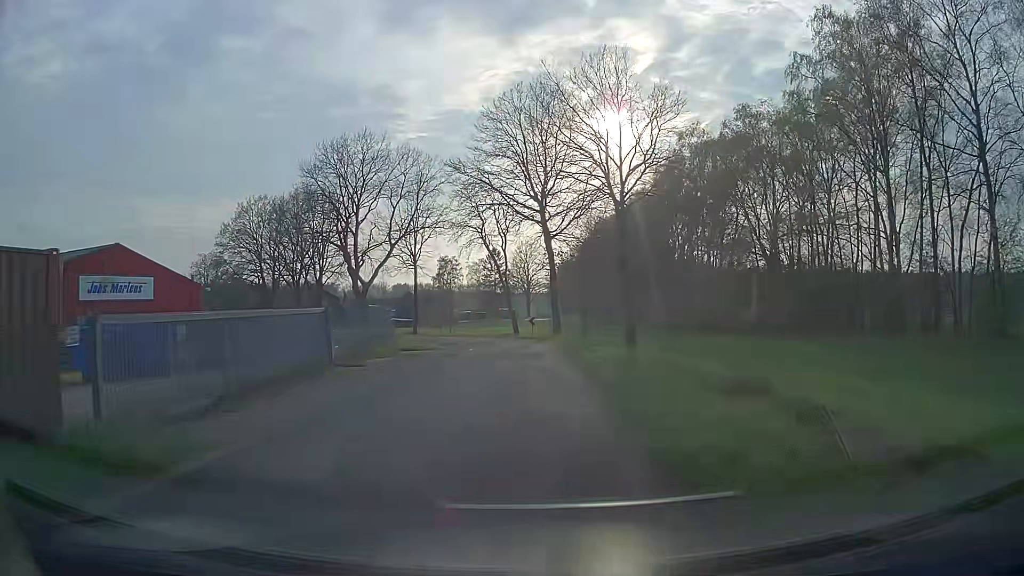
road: unclassified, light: Day
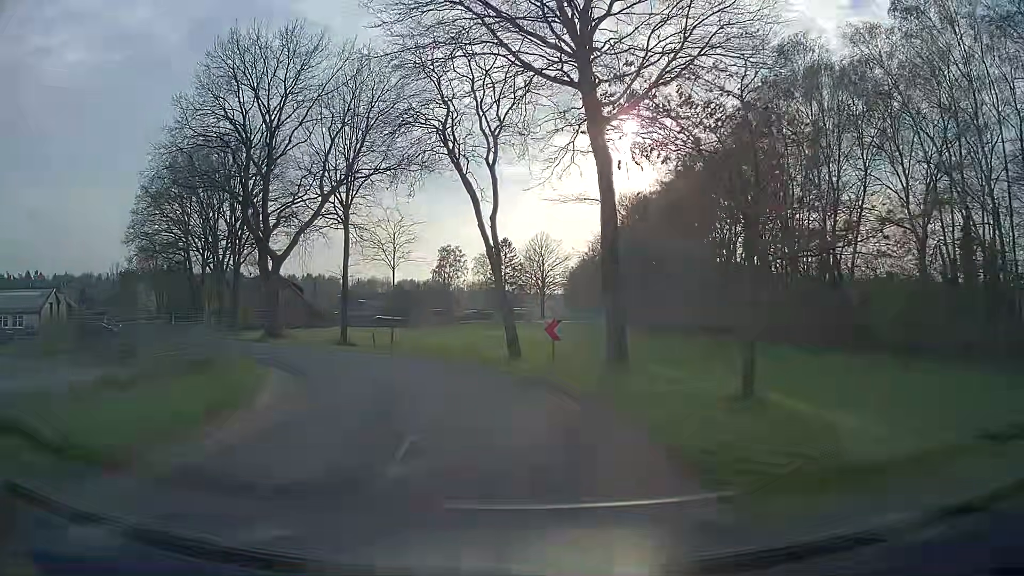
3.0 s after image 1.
(-0.1, +26.9) m; -1°
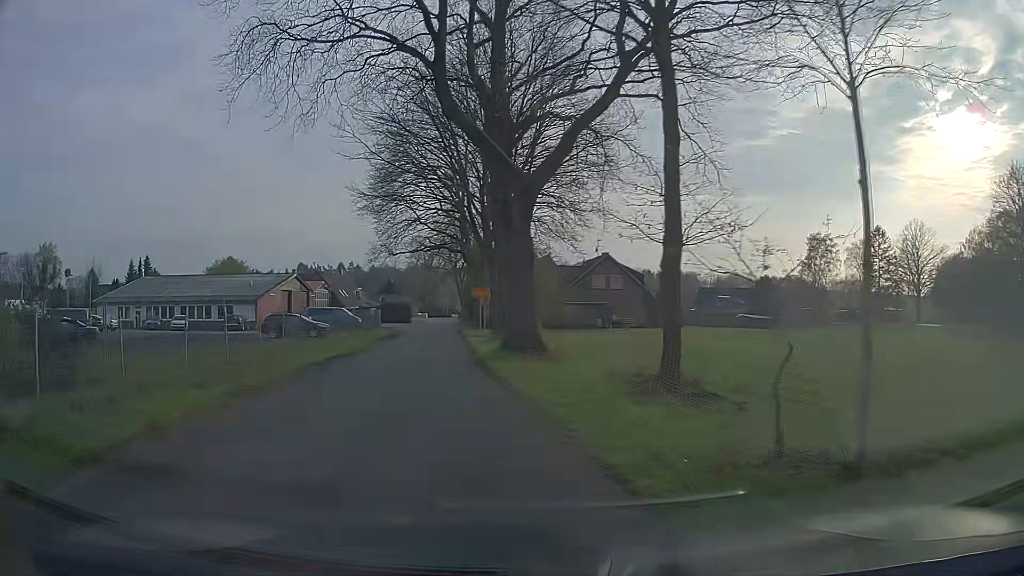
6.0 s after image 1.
(-4.5, +22.8) m; -29°
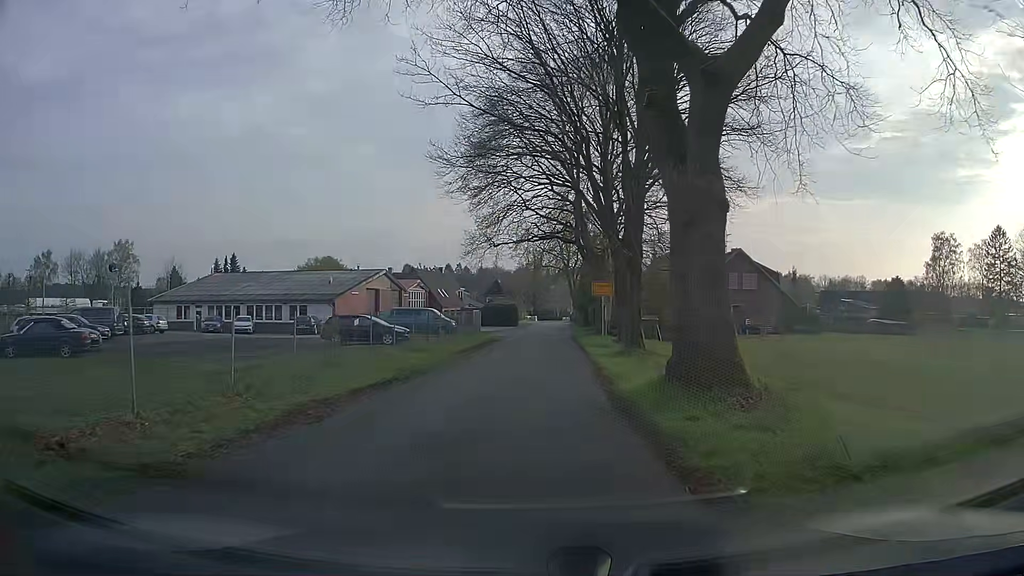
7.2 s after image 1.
(-1.1, +9.0) m; -11°
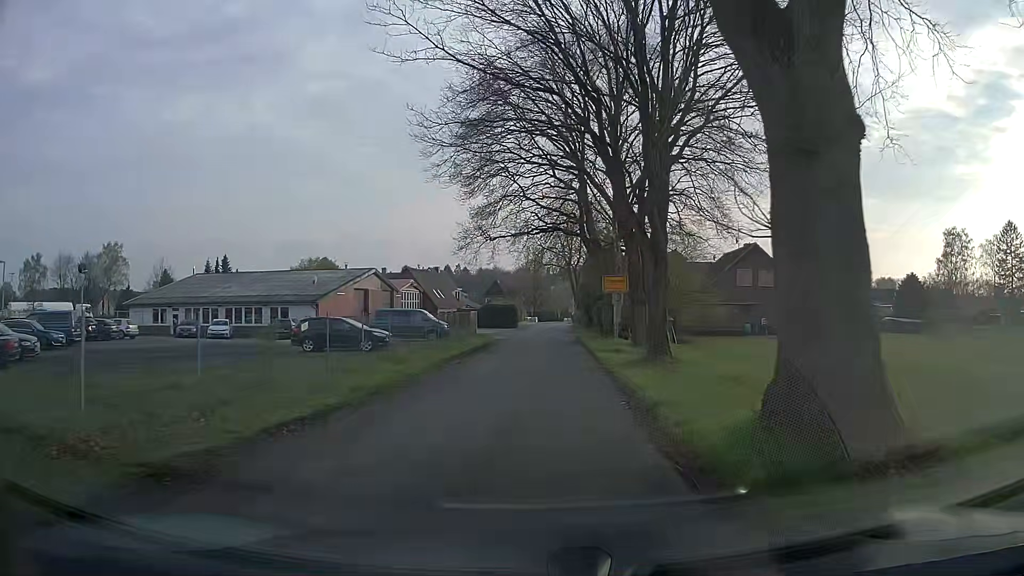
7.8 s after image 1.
(0.0, +4.5) m; +1°
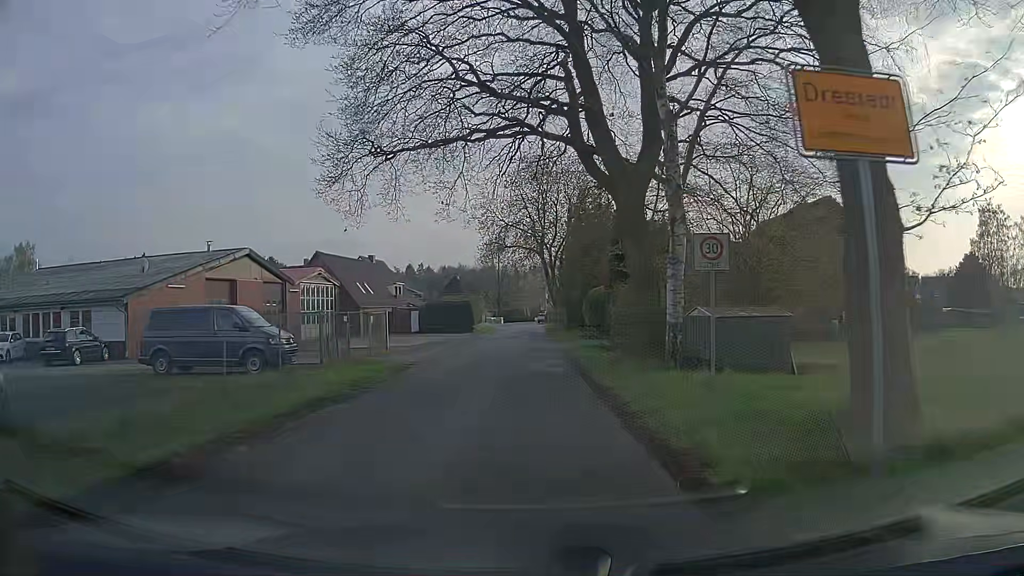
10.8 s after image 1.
(+0.4, +22.3) m; 0°
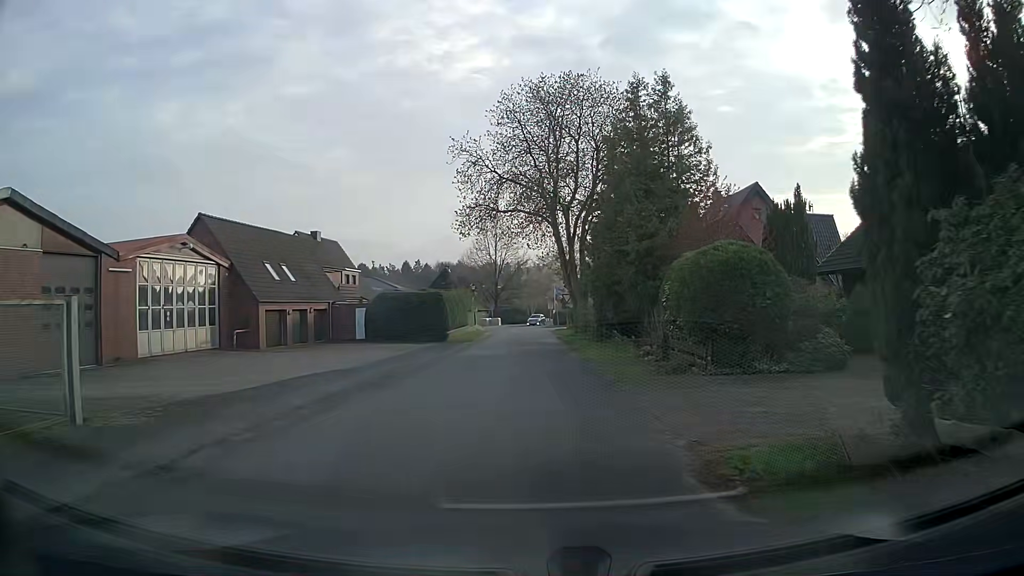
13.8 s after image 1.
(+0.3, +22.2) m; +2°
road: residential
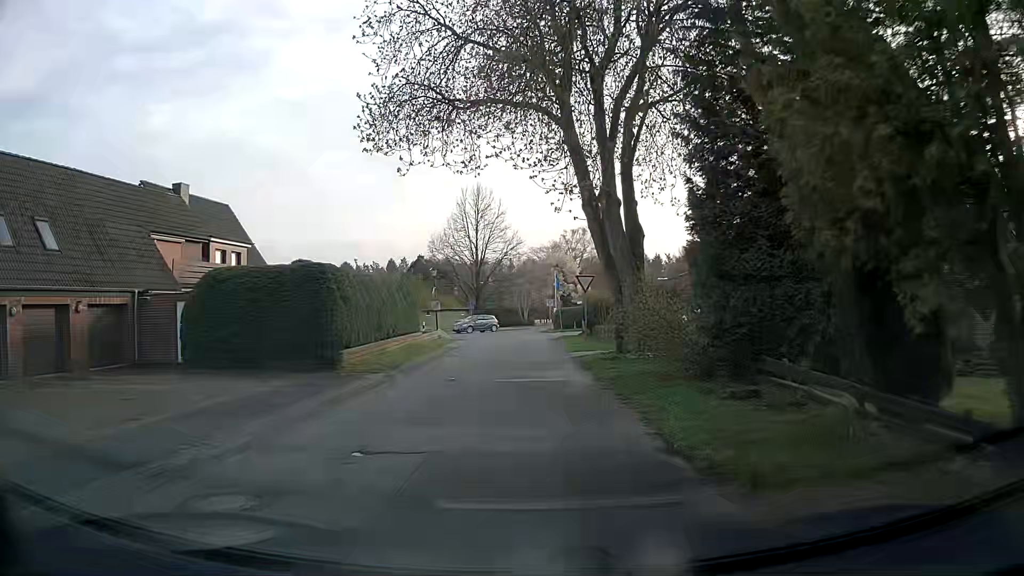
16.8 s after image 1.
(-0.2, +22.3) m; -1°
(0, +10) (0, +20) (0, +30) (0, +40) (-1, +50) (0, +60) (+2, +70) (+4, +79) (+7, +89) (+10, +99) m
